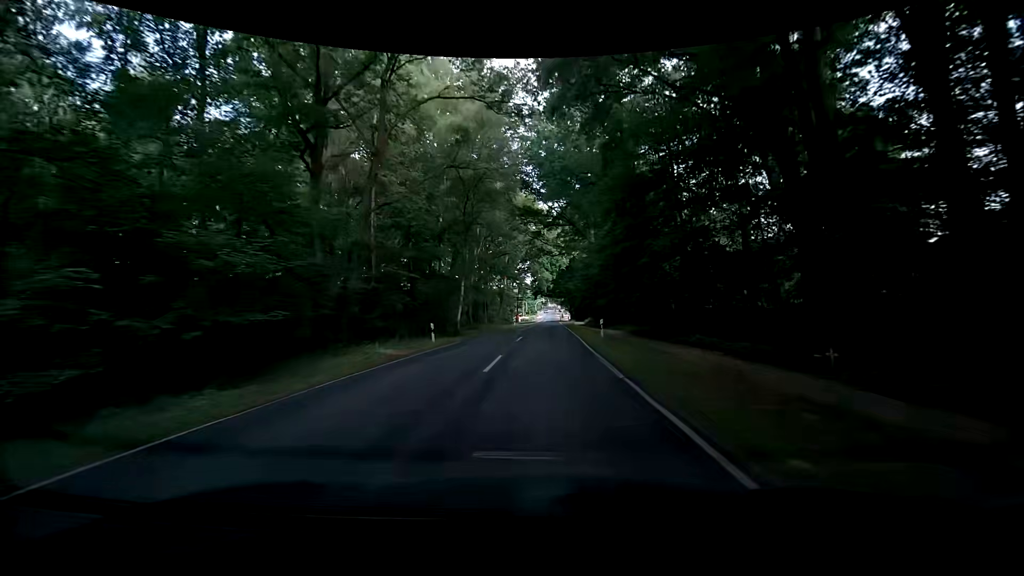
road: secondary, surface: asphalt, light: Day
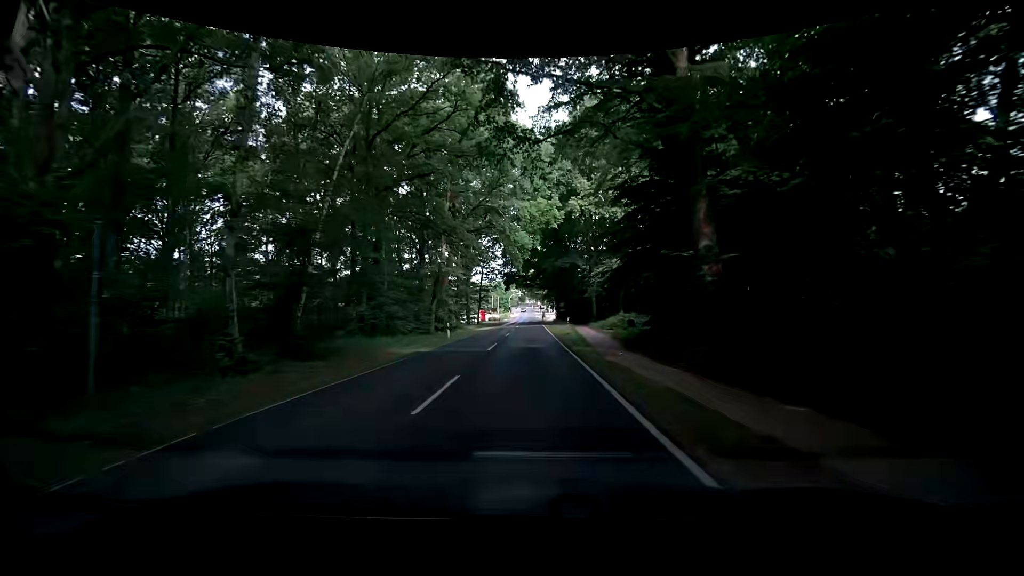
(+1.8, +40.4) m; +4°
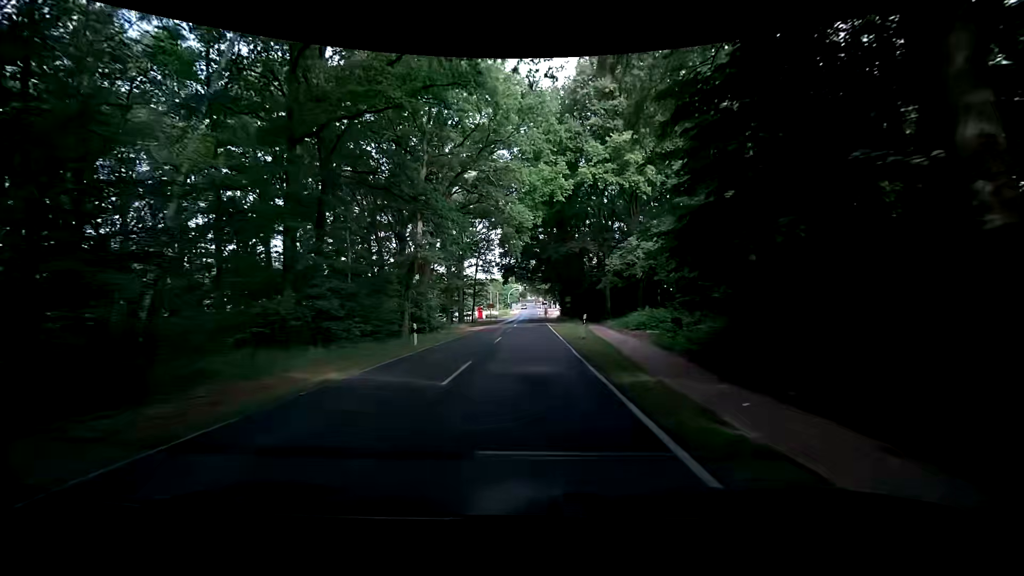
(0.0, +9.7) m; +1°
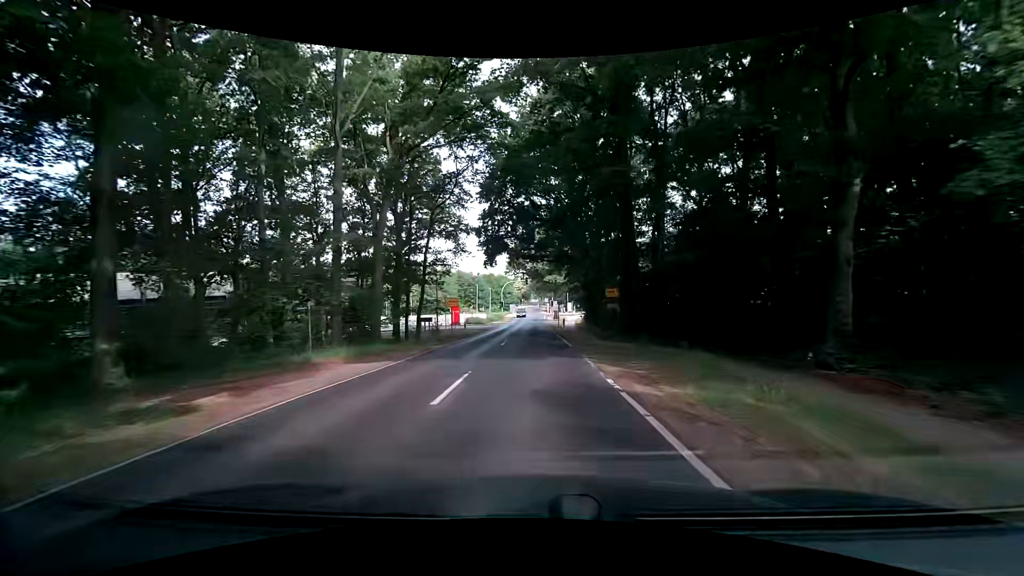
(-1.0, +36.1) m; -1°
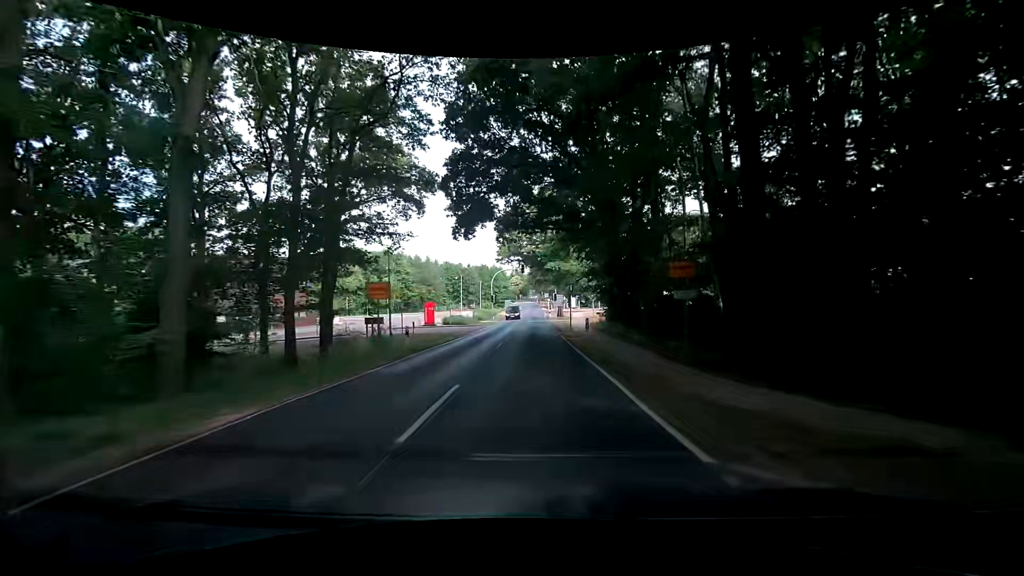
(-0.3, +16.3) m; -1°
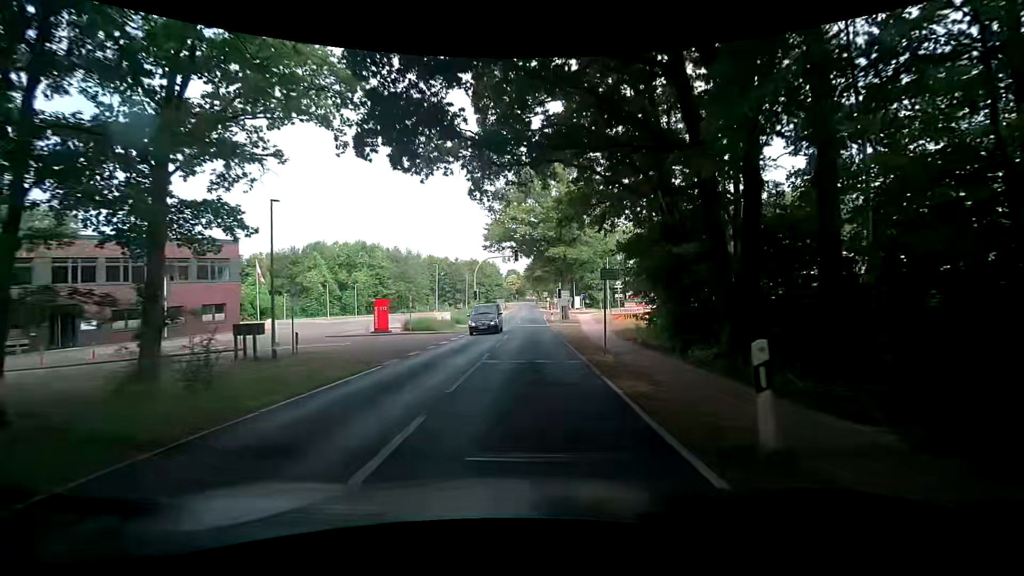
(+0.2, +15.3) m; +1°
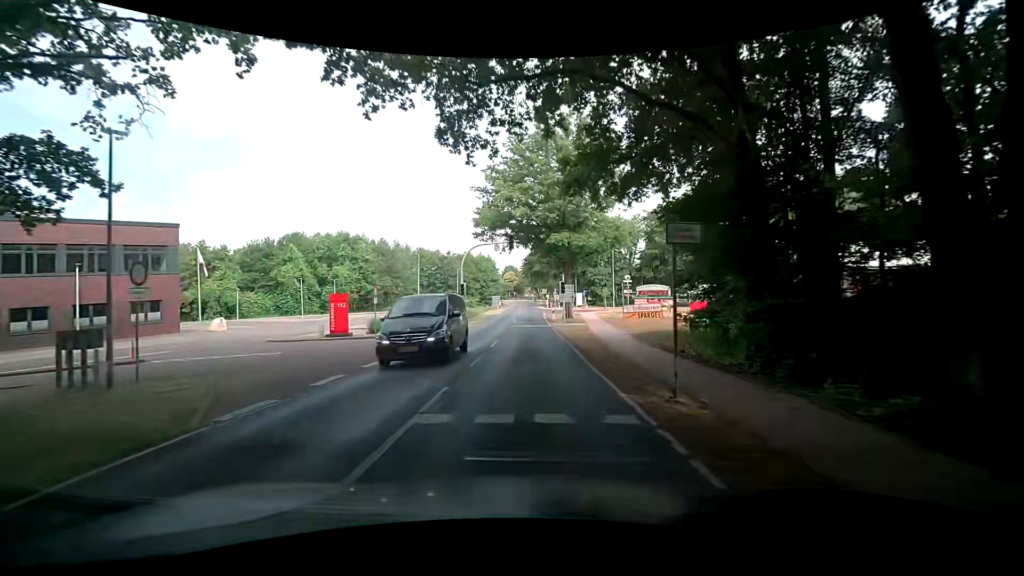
(0.0, +7.4) m; 0°
